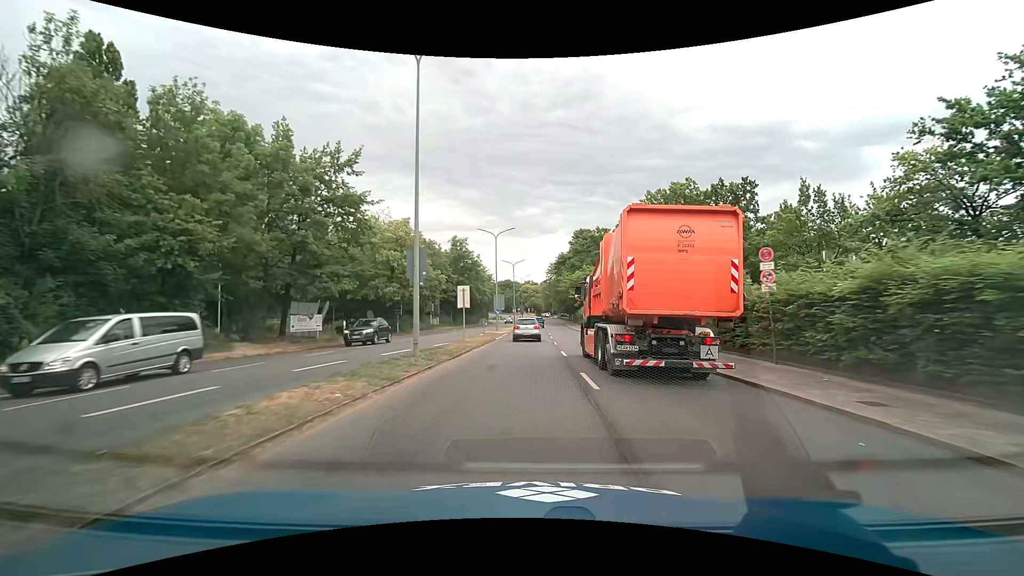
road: primary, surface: asphalt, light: Day
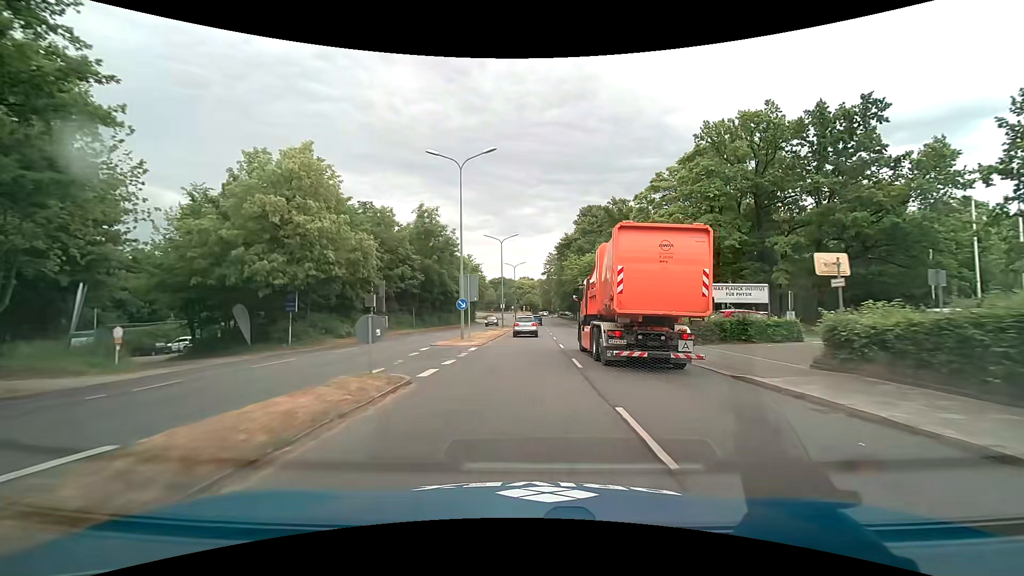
(+0.1, +23.1) m; +1°
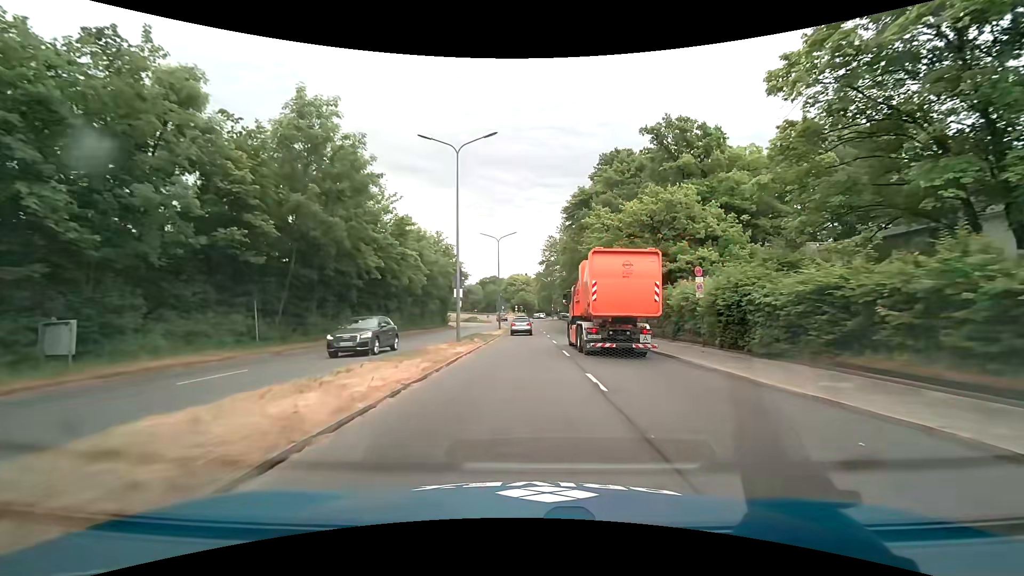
(+0.1, +31.4) m; 0°
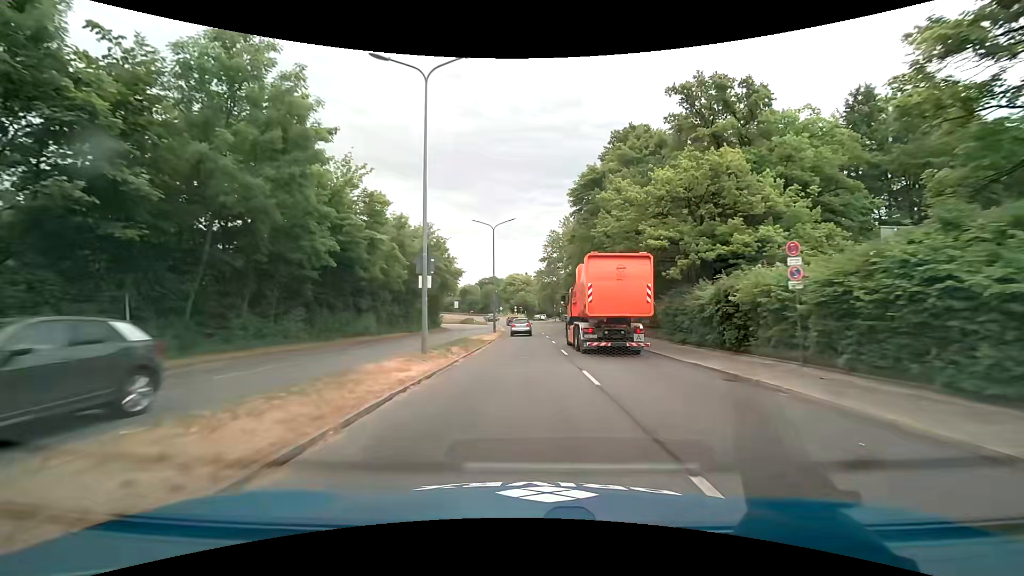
(0.0, +7.9) m; 0°
(0, +10) (0, +20) (0, +30) (0, +40) (0, +50) (-1, +60) (-1, +70) (-2, +80) (-3, +90) (-5, +100) m
